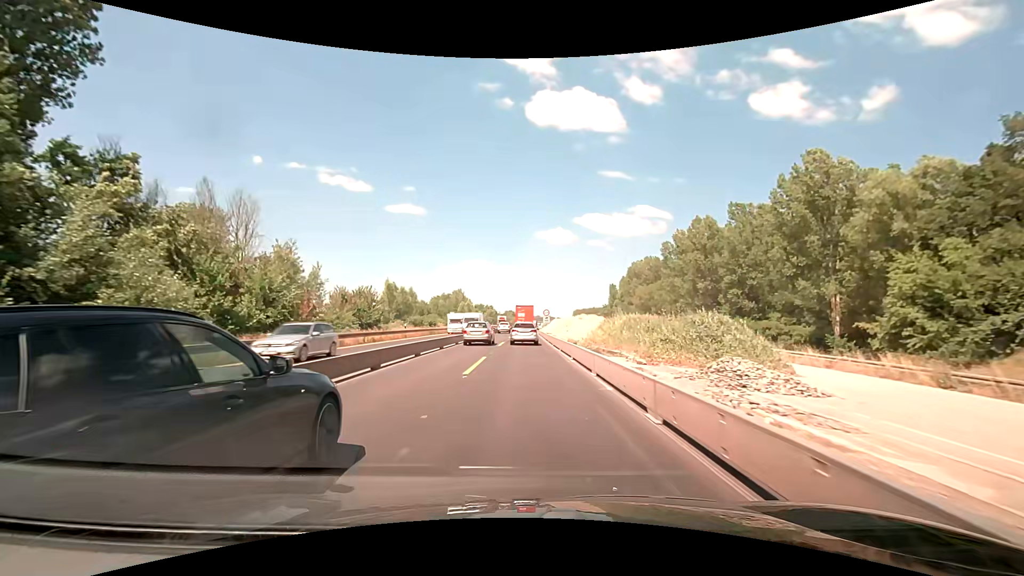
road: motorway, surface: asphalt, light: Day
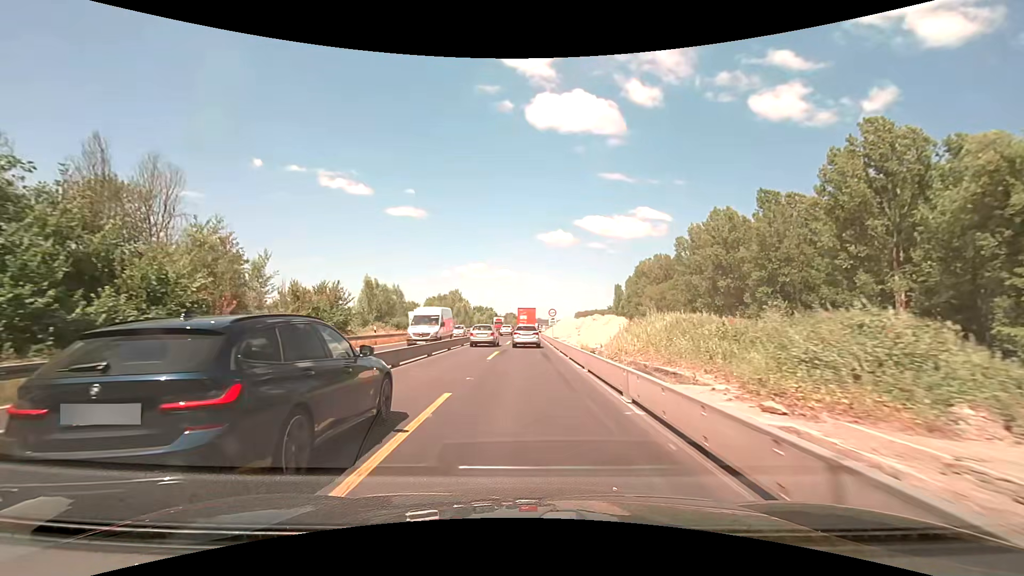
(+0.1, +10.0) m; 0°
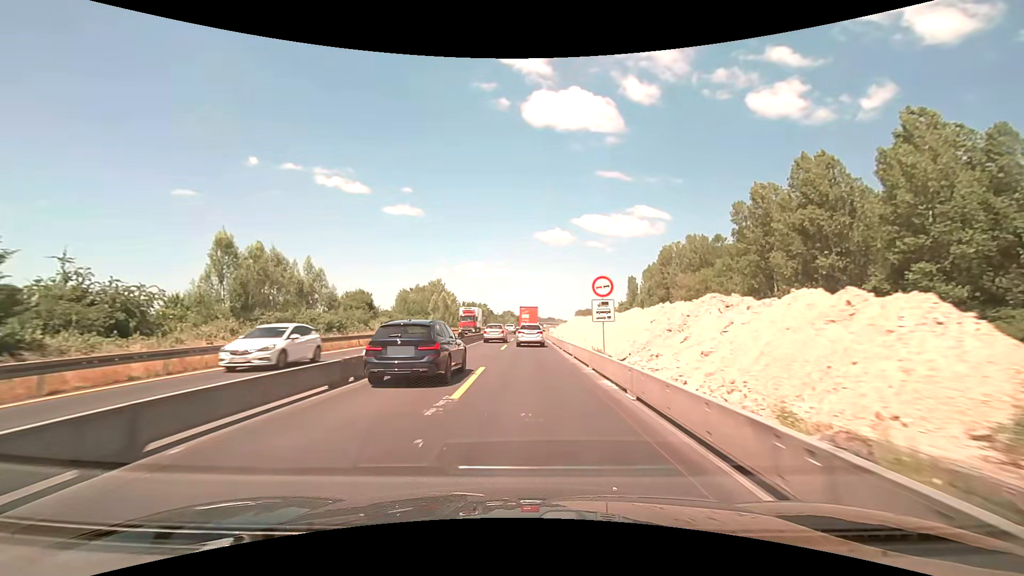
(0.0, +29.9) m; 0°
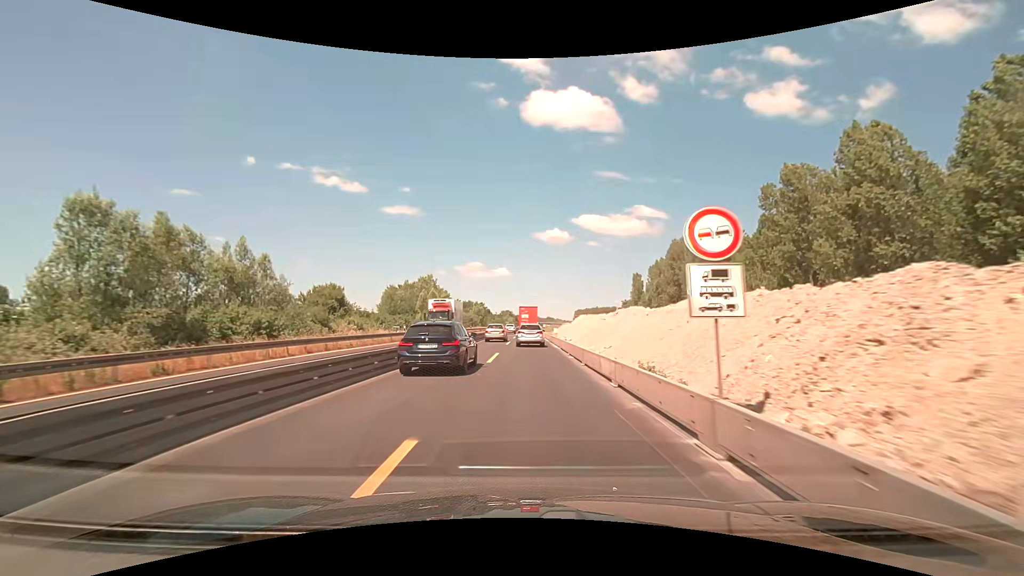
(0.0, +9.9) m; 0°
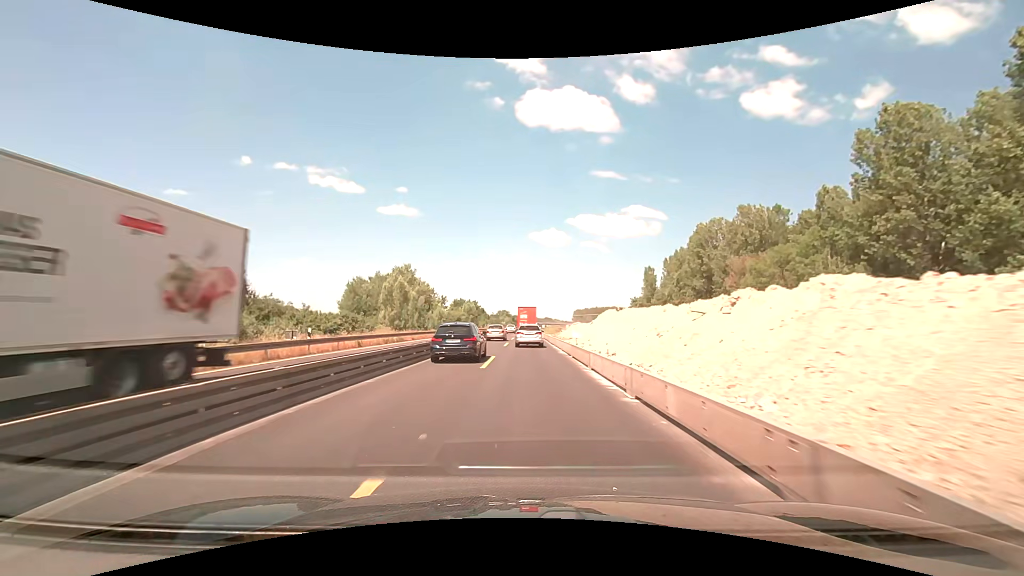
(+0.1, +19.9) m; 0°
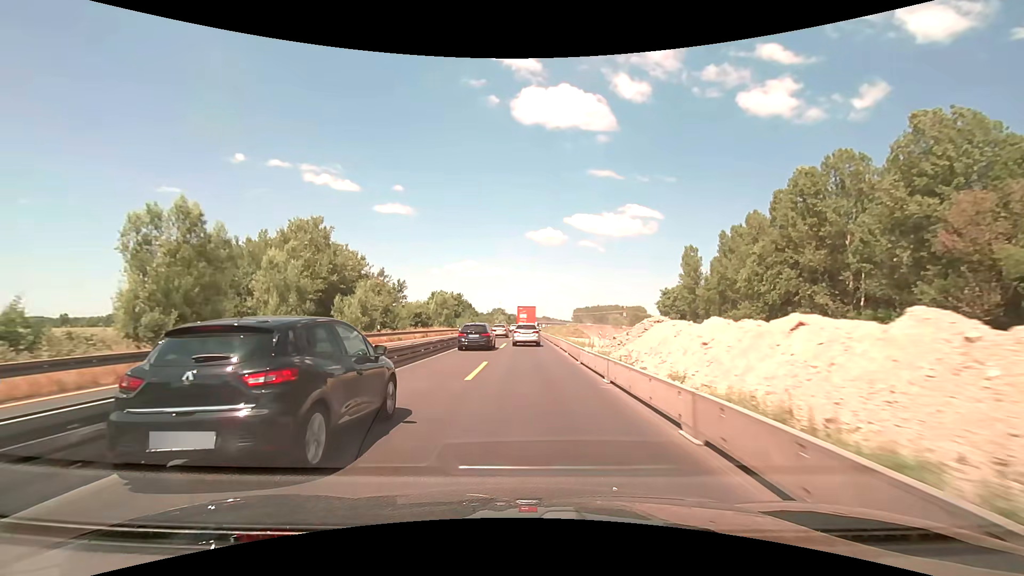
(+0.1, +39.7) m; 0°
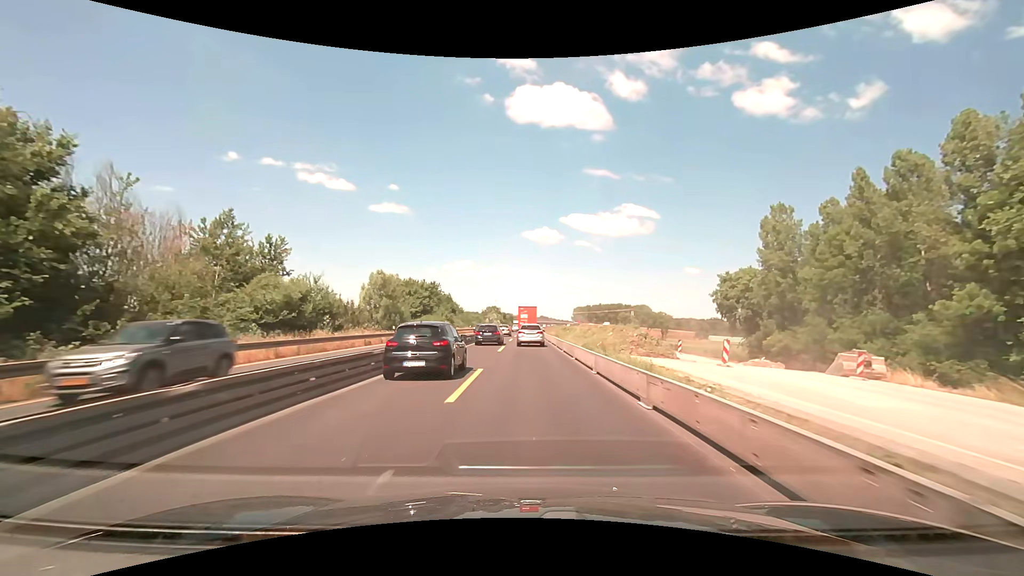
(+0.1, +39.7) m; 0°
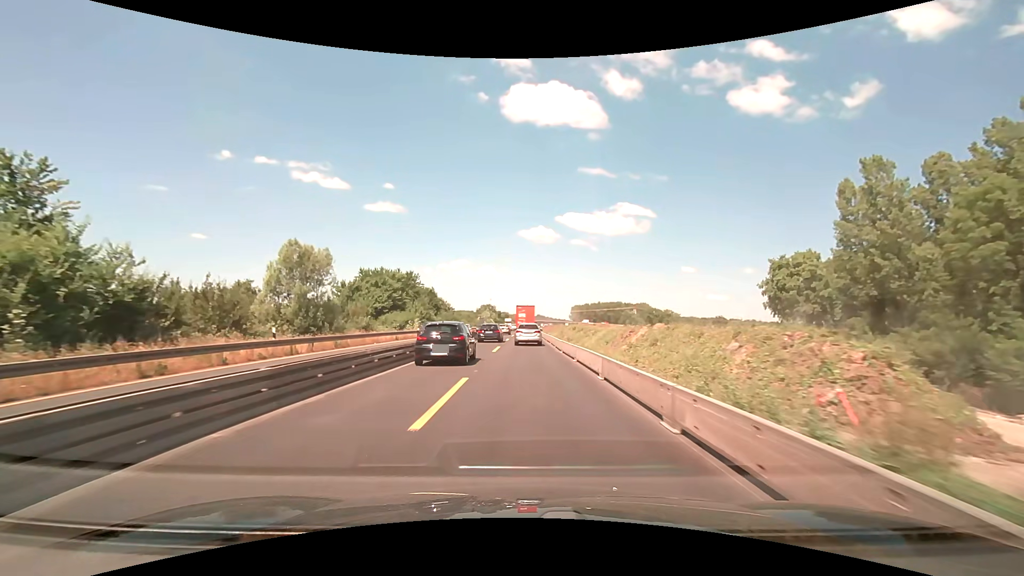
(+0.1, +20.0) m; +1°
(0, +10) (0, +20) (0, +30) (0, +40) (0, +50) (0, +60) (0, +70) (0, +80) (0, +90) (0, +100) m
